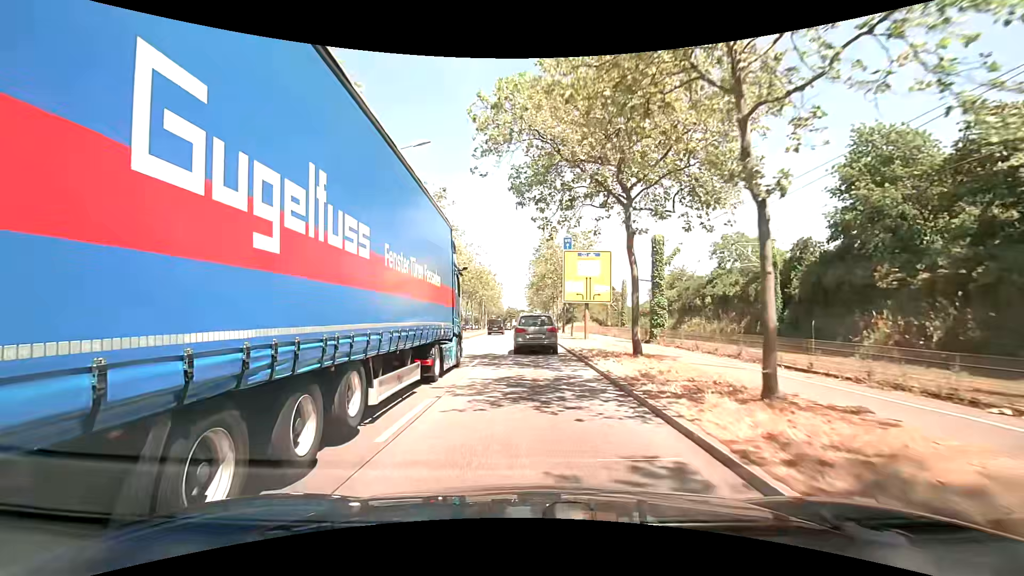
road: primary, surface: asphalt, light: Day
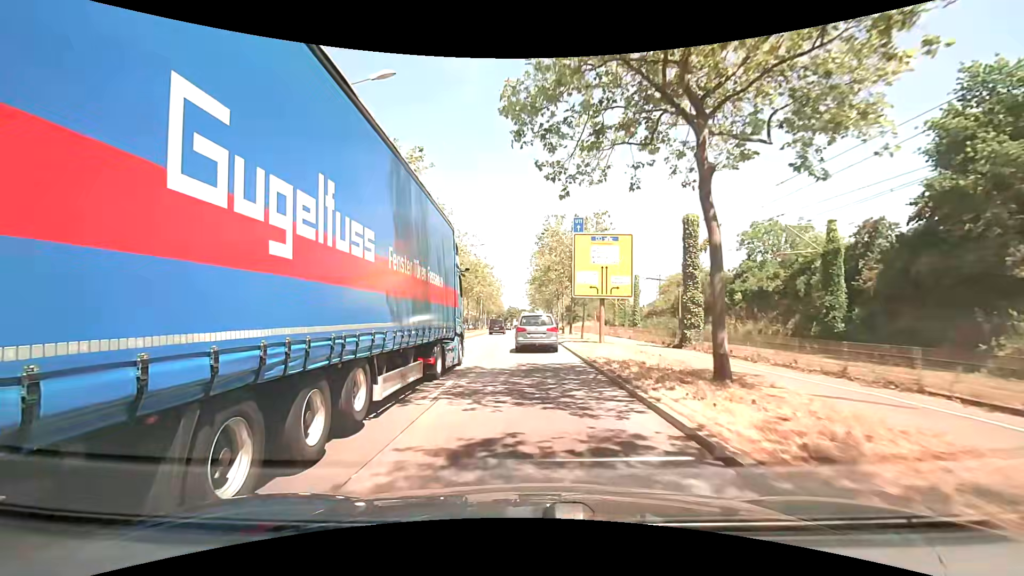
(+0.1, +6.5) m; +1°
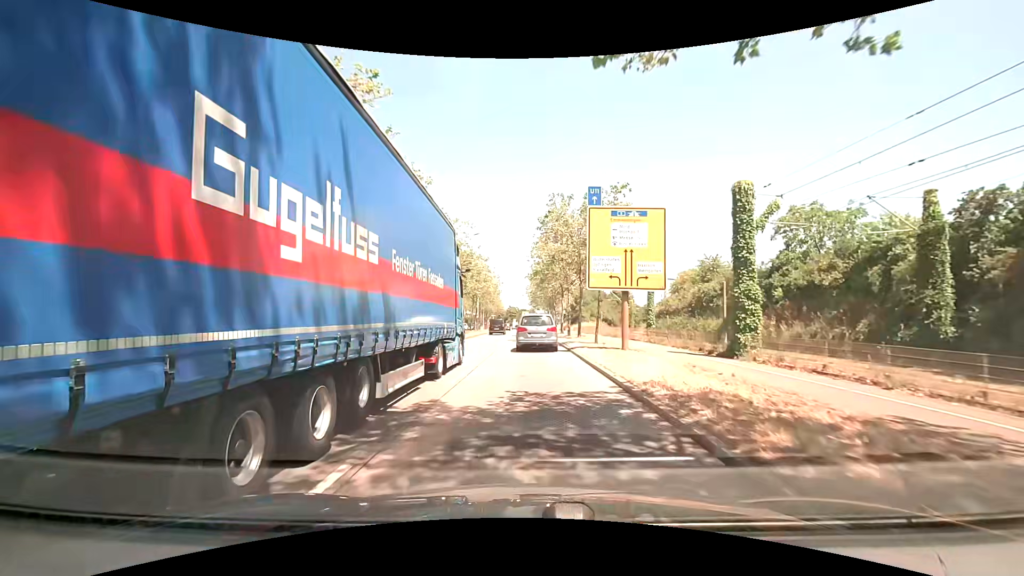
(0.0, +6.6) m; 0°
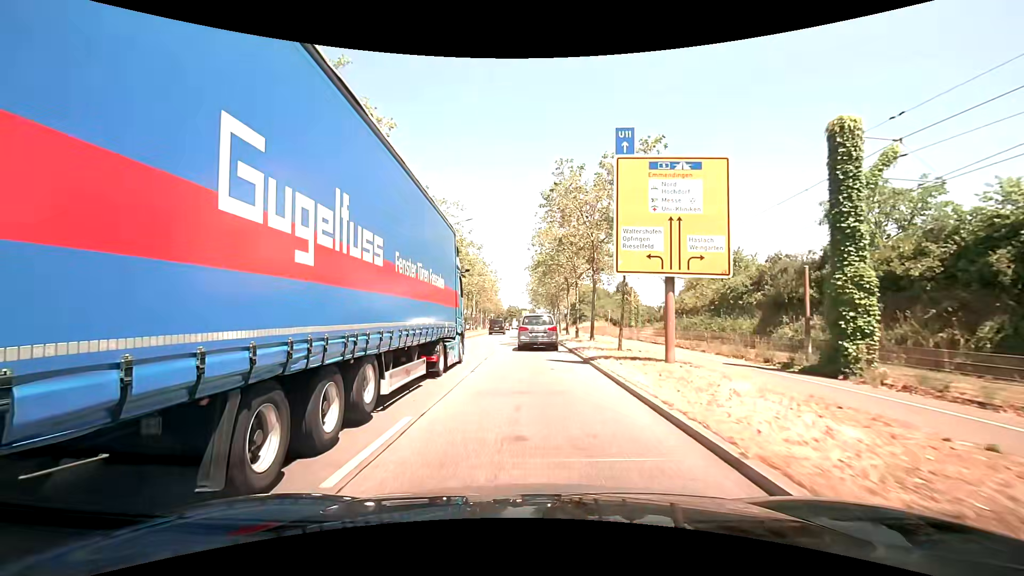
(0.0, +6.6) m; 0°
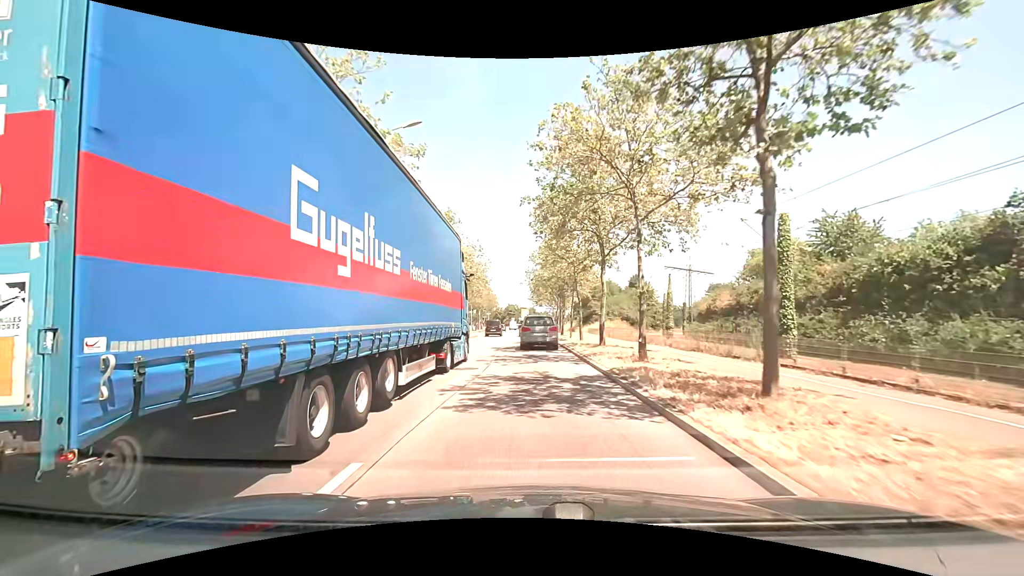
(-0.1, +20.2) m; -1°
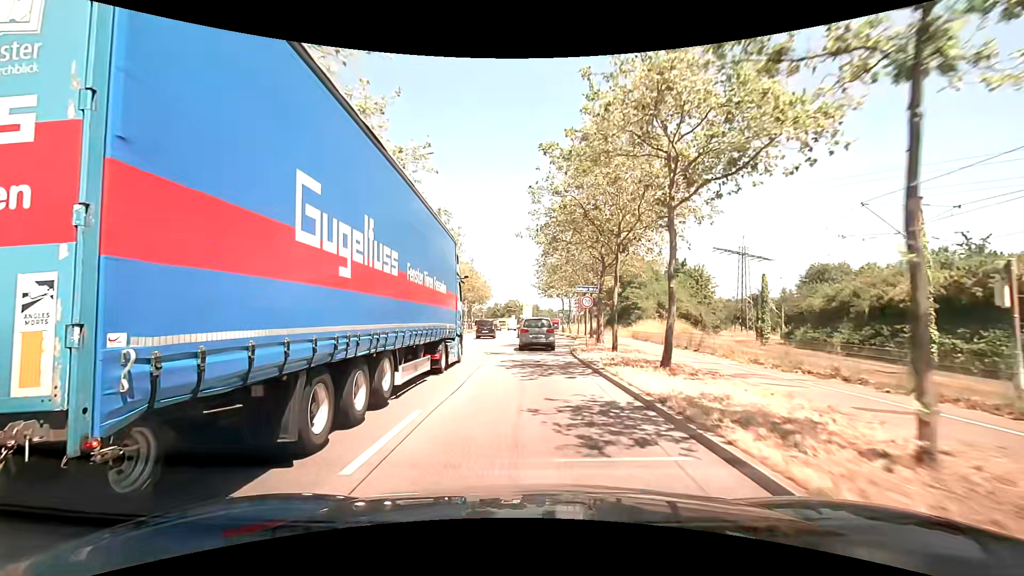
(+0.1, +34.9) m; 0°
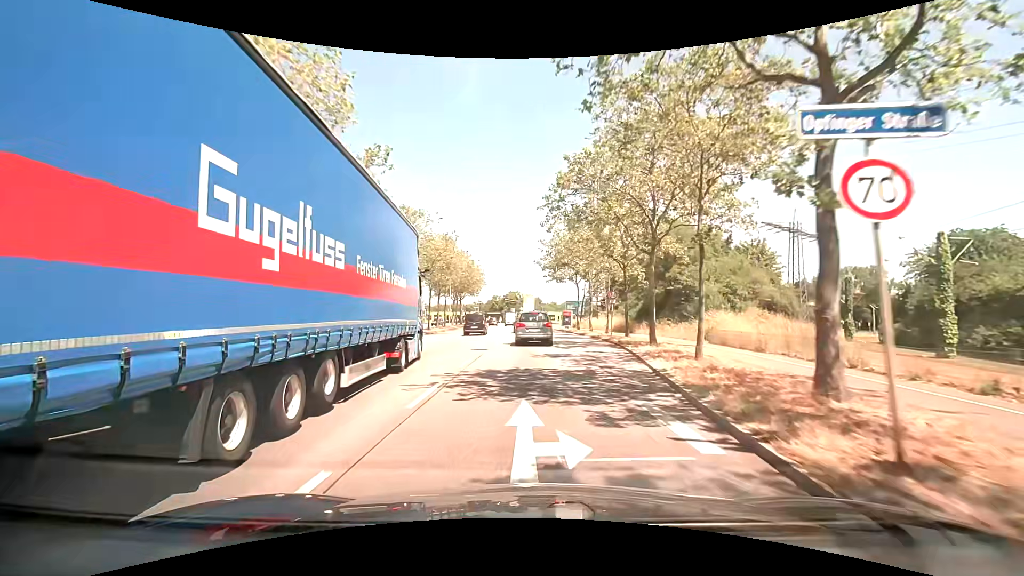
(0.0, +21.3) m; 0°
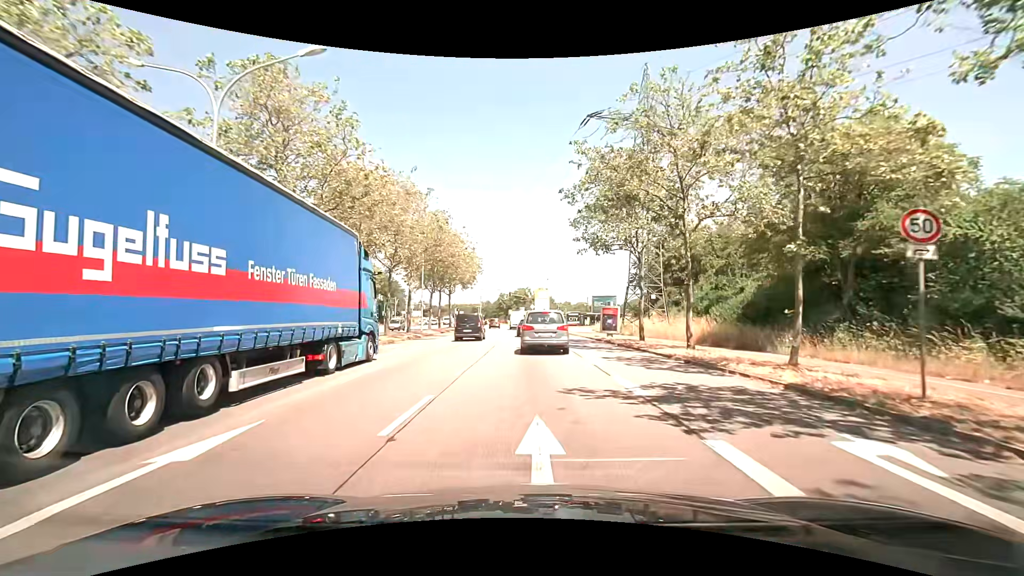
(-0.4, +26.1) m; -1°
